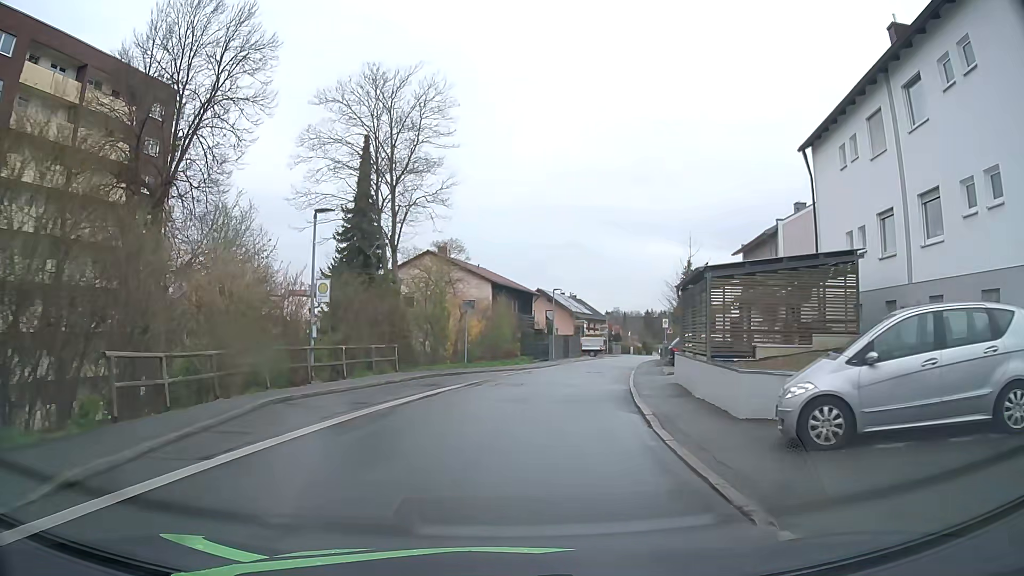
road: residential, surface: asphalt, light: Day
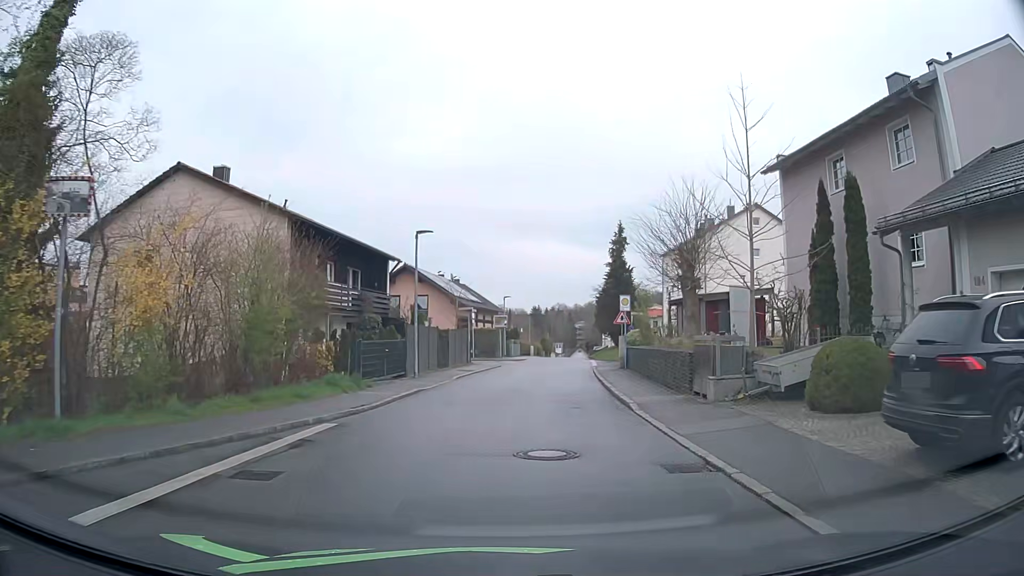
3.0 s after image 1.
(+2.1, +24.5) m; +9°
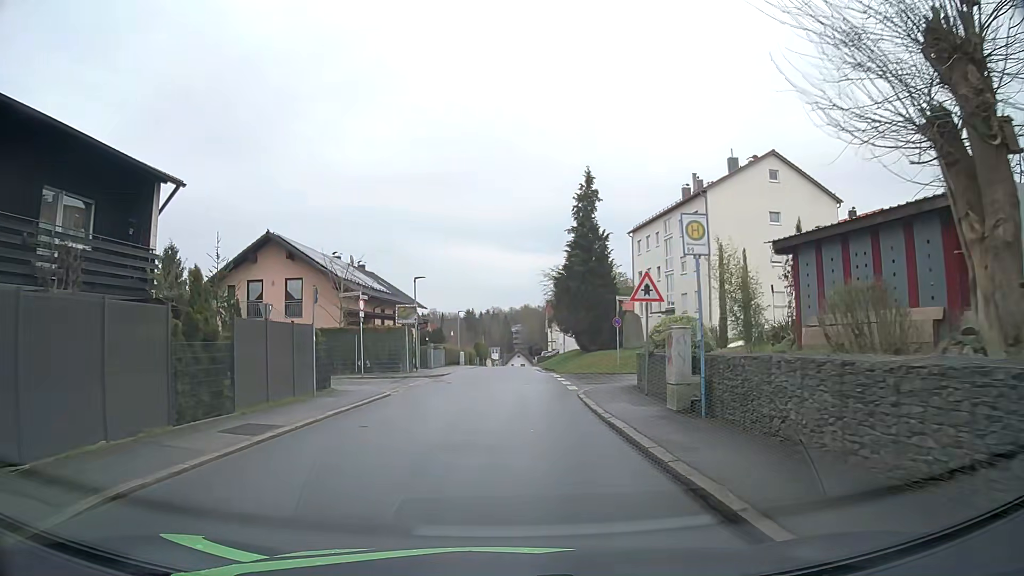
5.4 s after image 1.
(+1.2, +19.5) m; +6°
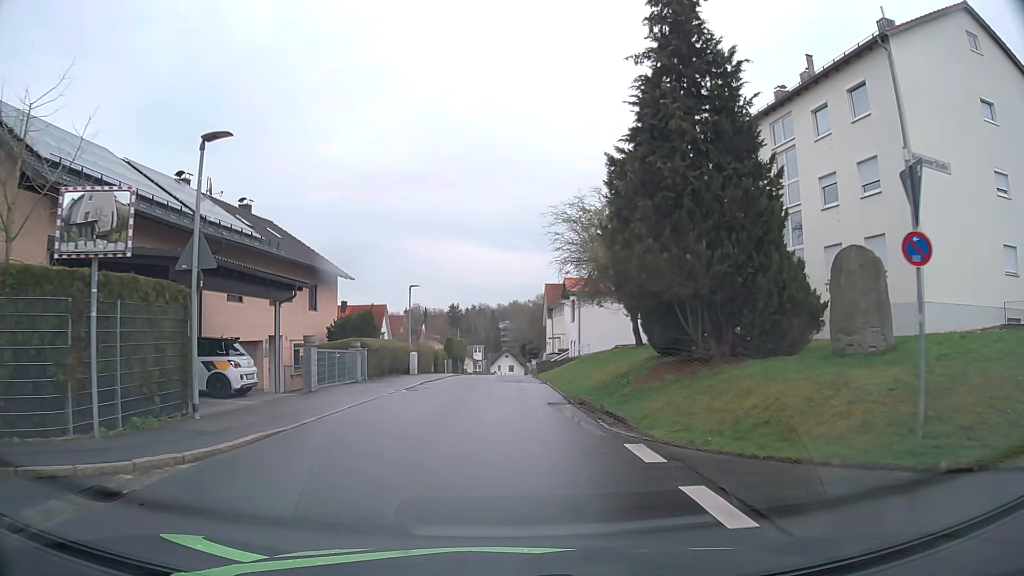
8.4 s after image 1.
(+0.6, +24.9) m; +2°
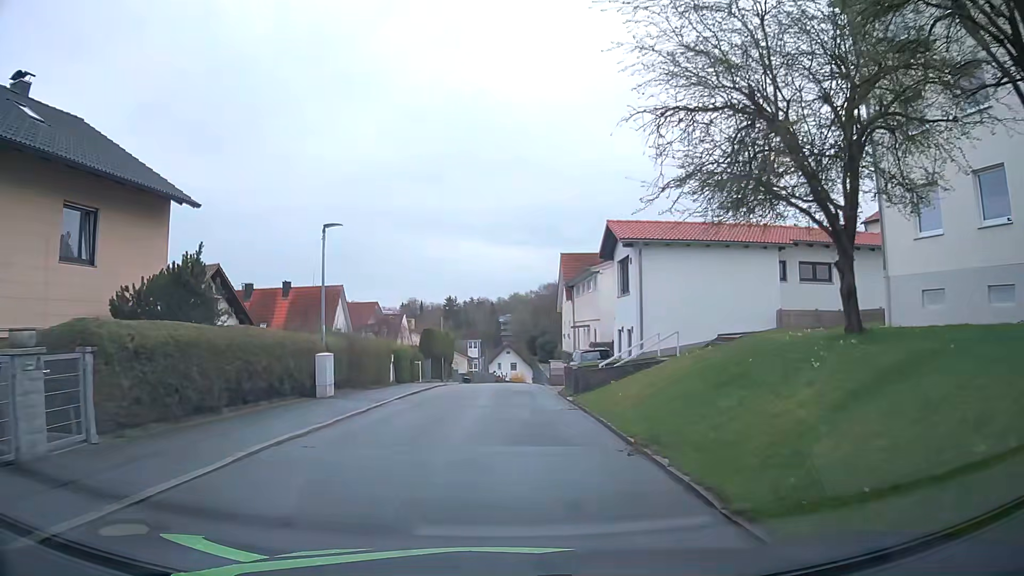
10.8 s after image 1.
(-0.1, +19.4) m; +1°
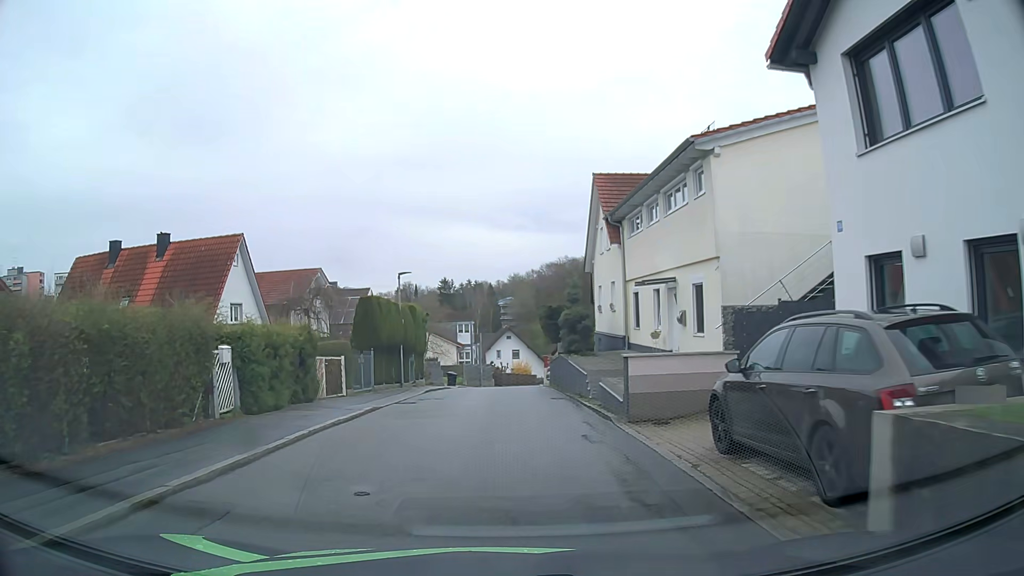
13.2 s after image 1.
(-0.2, +20.0) m; 0°
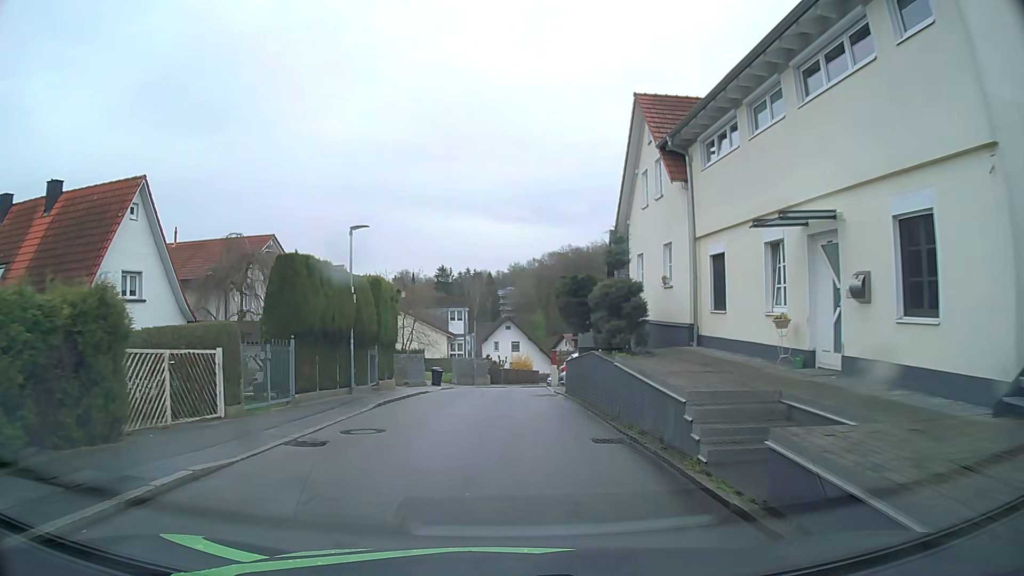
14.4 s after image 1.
(-0.1, +9.7) m; 0°
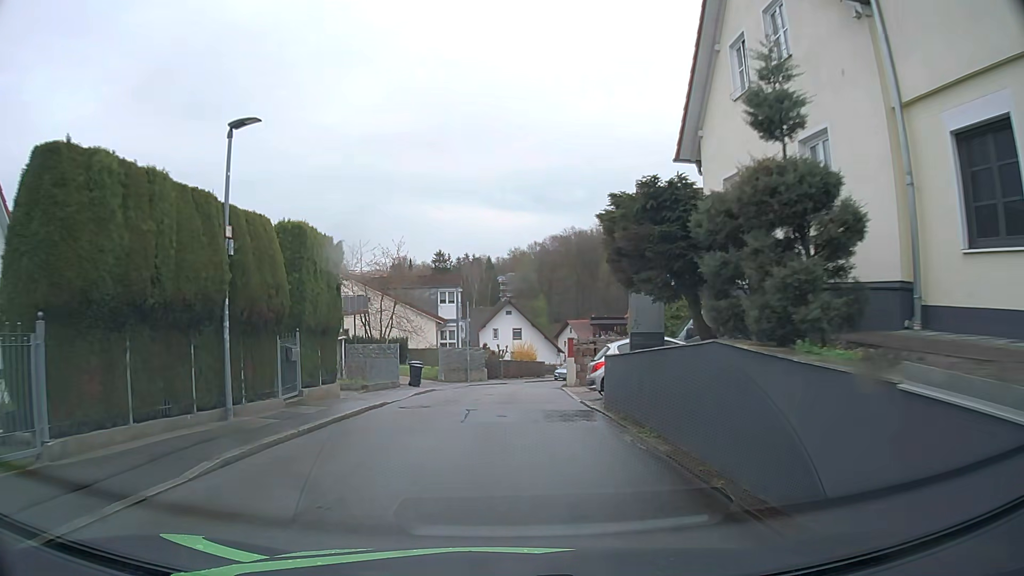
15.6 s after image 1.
(-0.1, +9.7) m; 0°
(0, +10) (0, +20) (0, +30) (+2, +40) (+4, +50) (+7, +59) (+11, +68) (+14, +78) (+15, +88) (+15, +98) m
